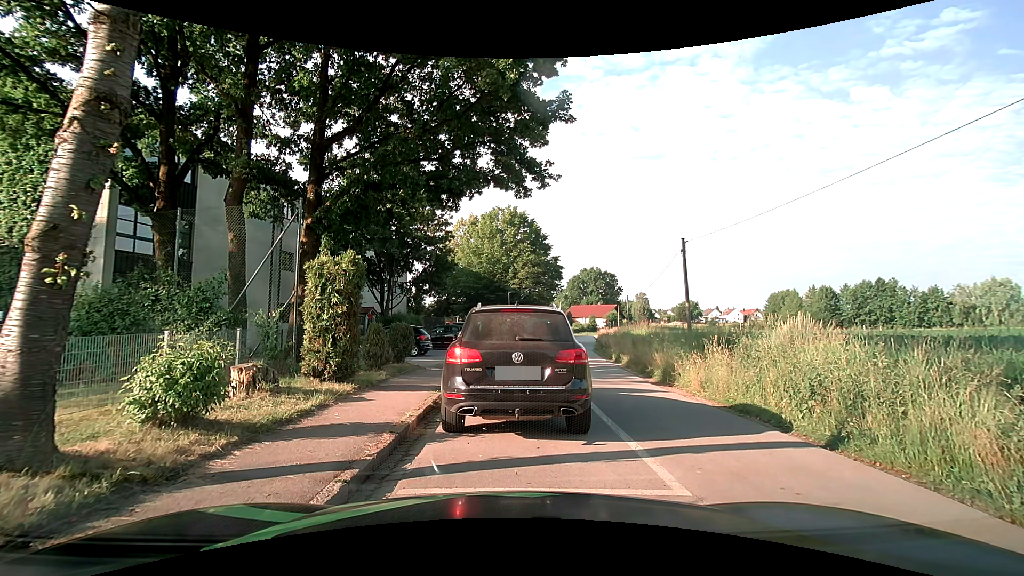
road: residential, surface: asphalt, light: Day
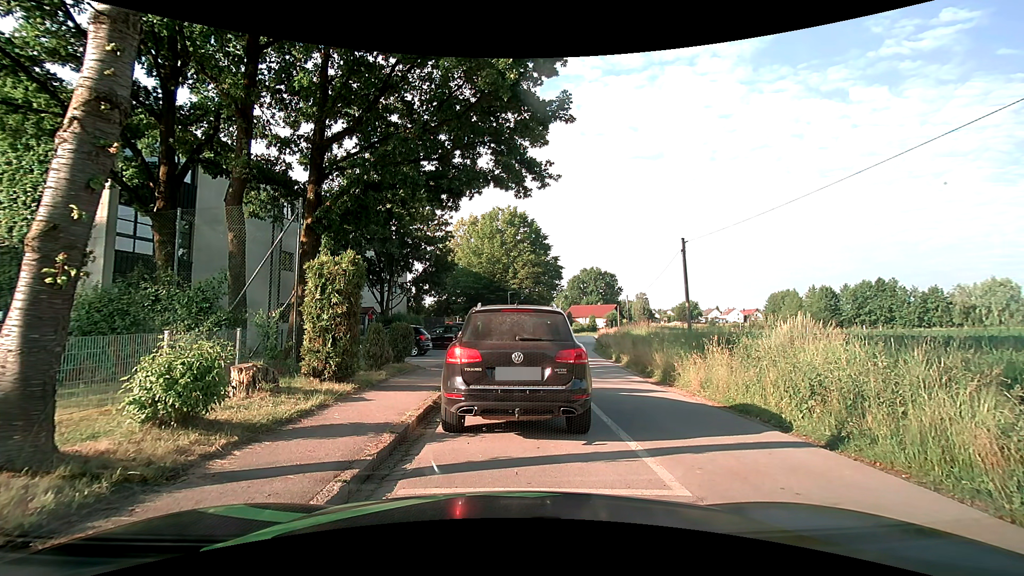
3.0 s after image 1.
(0.0, 0.0) m; 0°
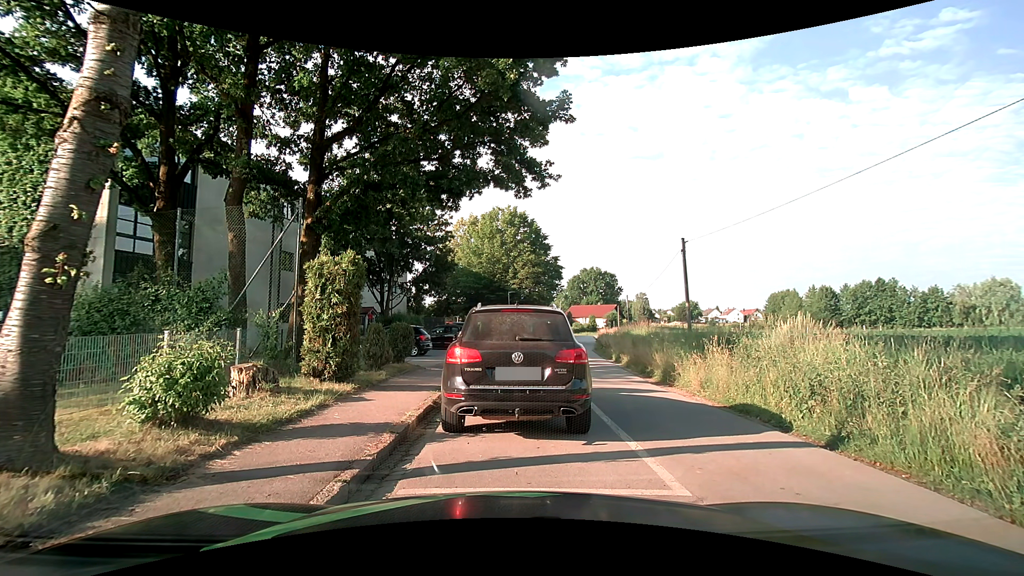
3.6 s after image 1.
(0.0, 0.0) m; 0°
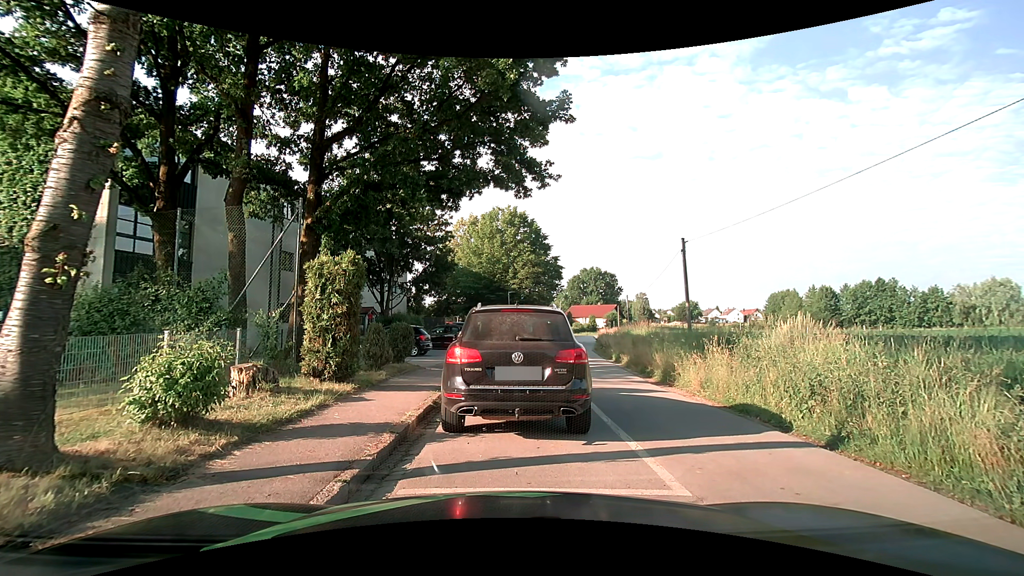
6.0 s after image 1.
(0.0, 0.0) m; 0°
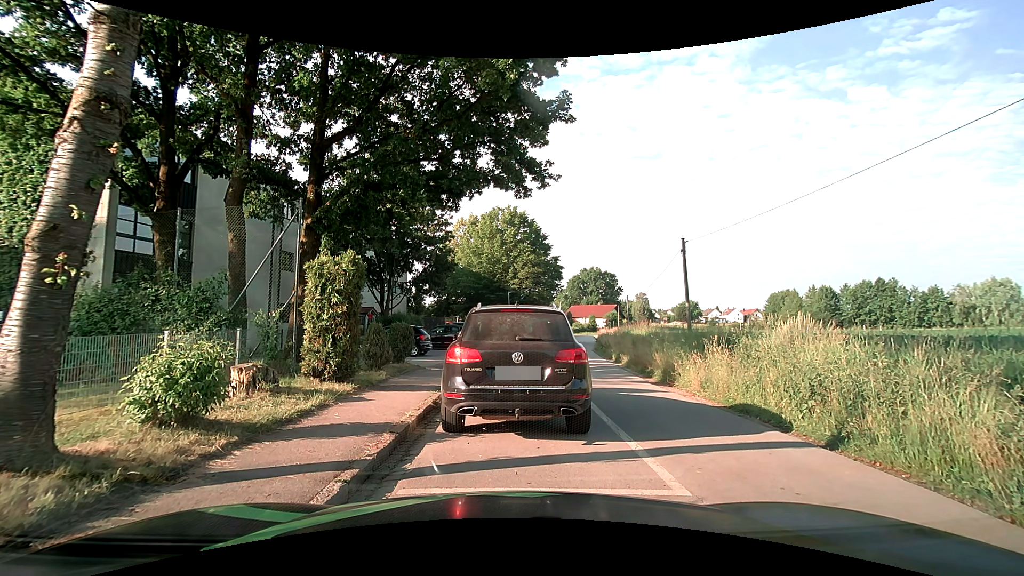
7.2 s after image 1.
(0.0, 0.0) m; 0°
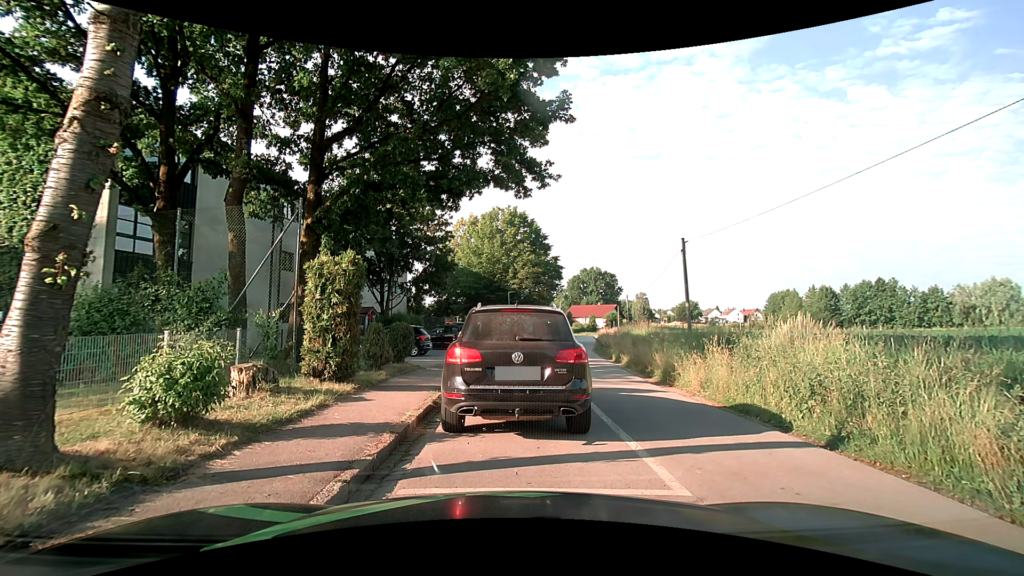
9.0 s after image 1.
(0.0, 0.0) m; 0°
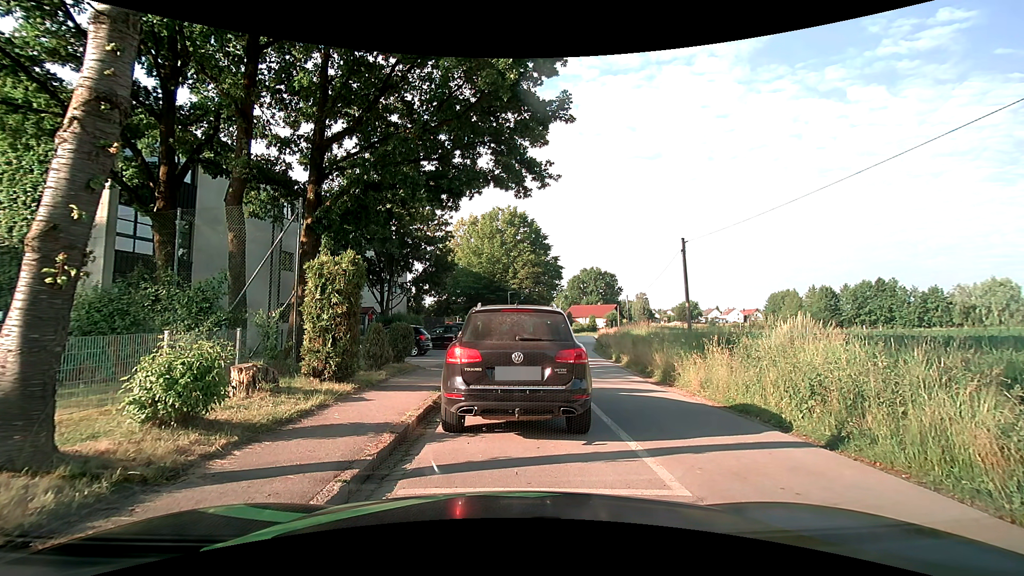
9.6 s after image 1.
(0.0, 0.0) m; 0°
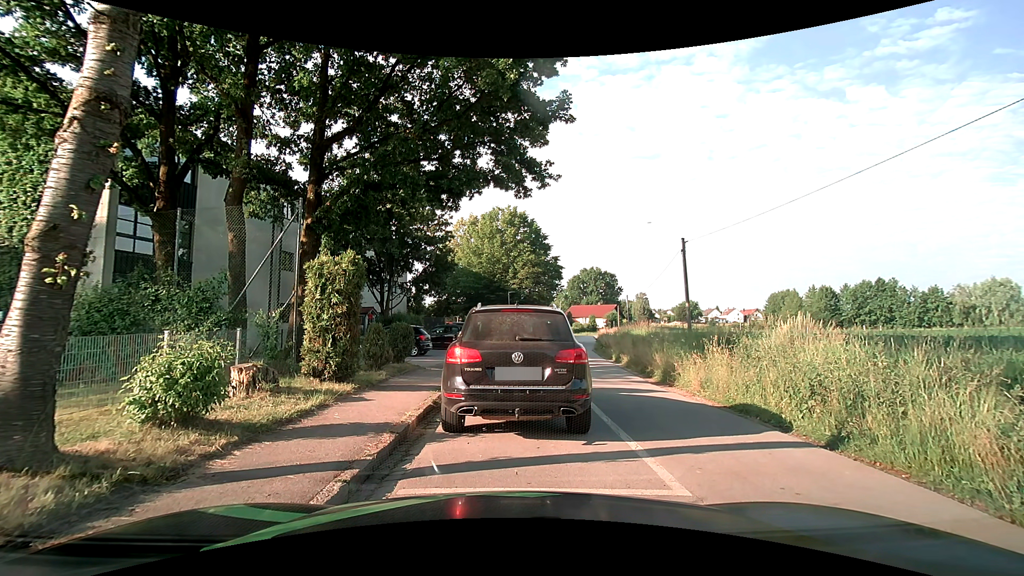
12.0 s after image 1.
(0.0, 0.0) m; 0°
